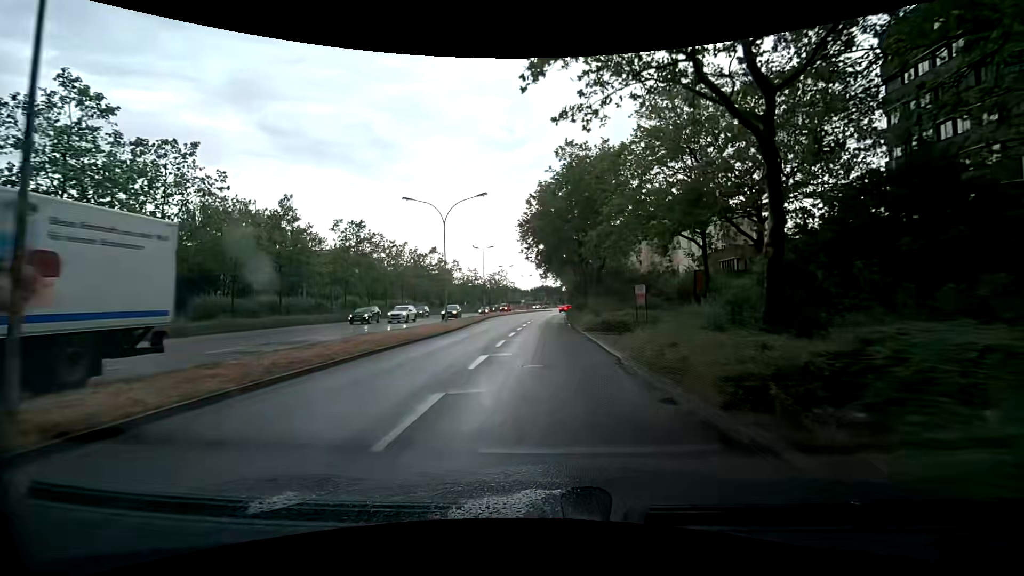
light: Day
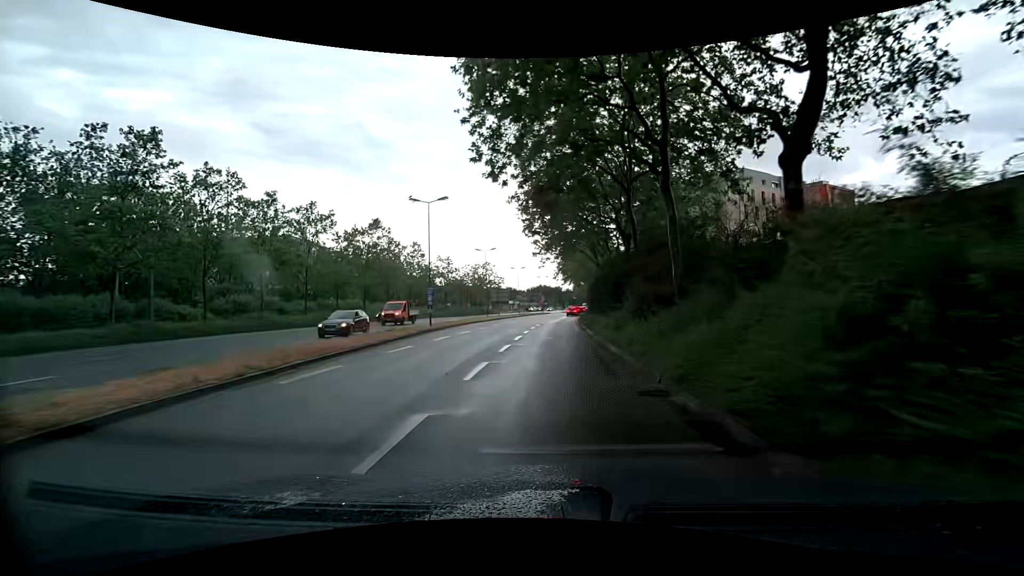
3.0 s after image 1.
(-0.2, +31.4) m; 0°
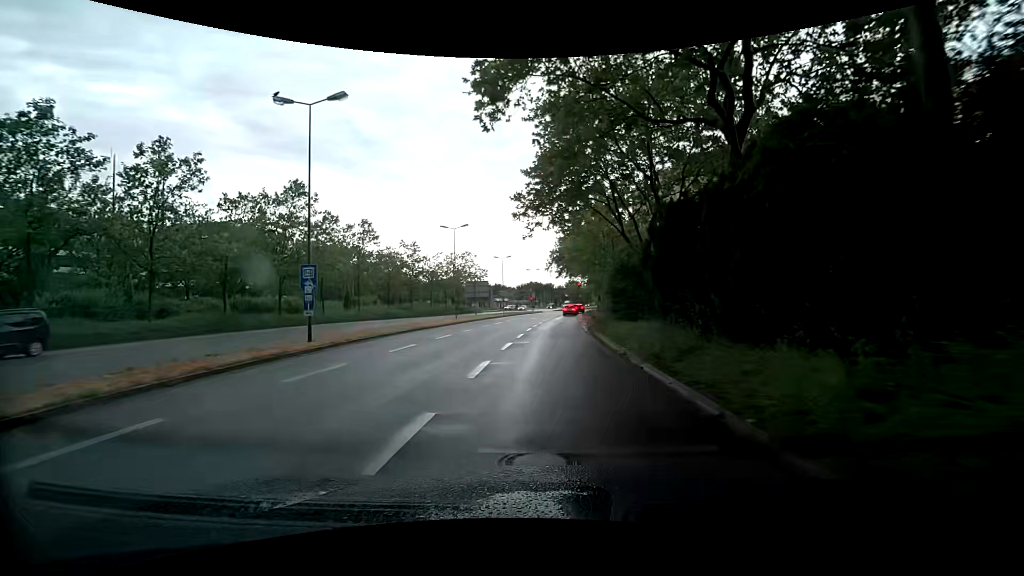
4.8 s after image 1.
(+0.2, +17.9) m; +1°
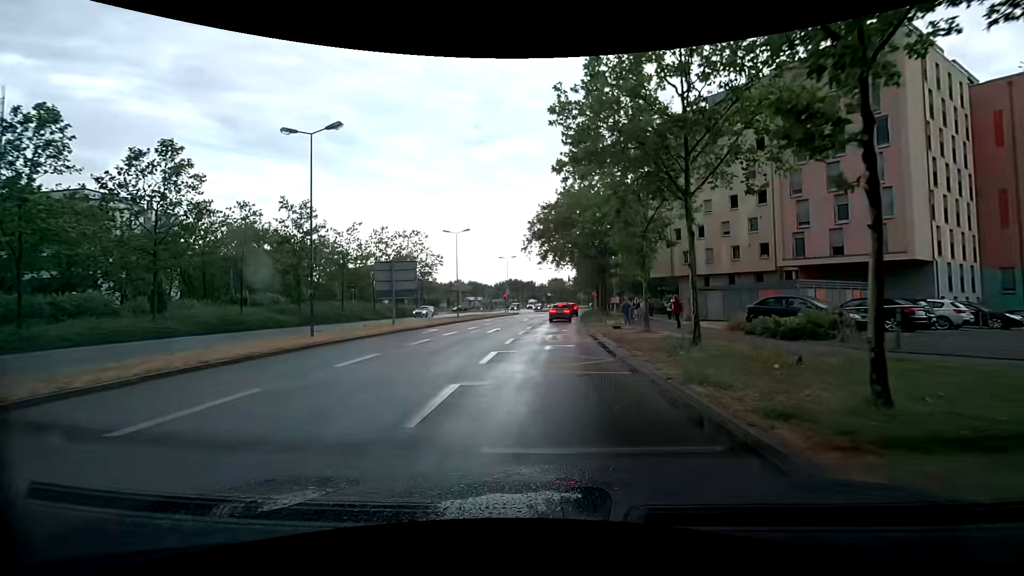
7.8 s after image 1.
(+0.5, +27.6) m; +2°
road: secondary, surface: asphalt
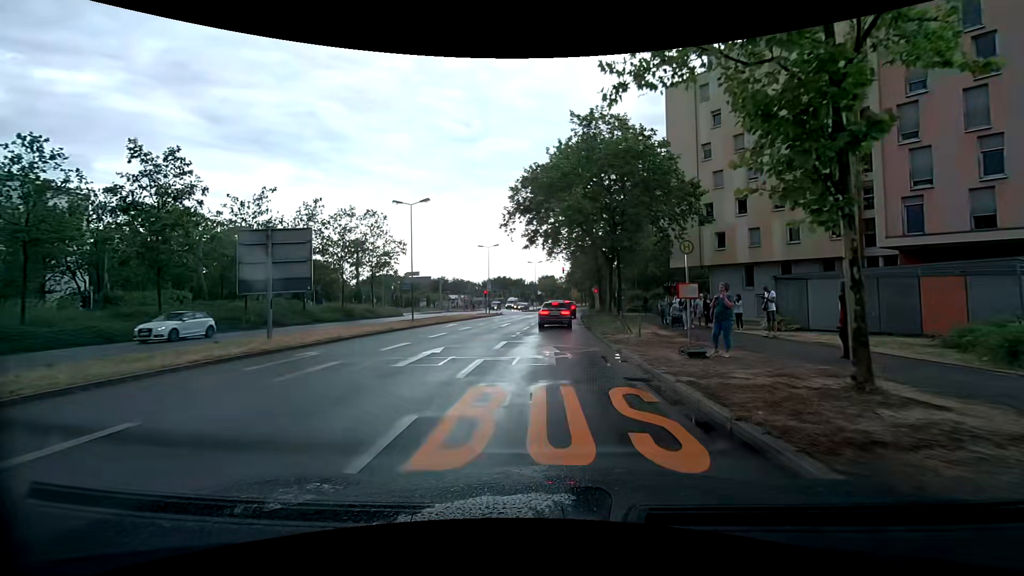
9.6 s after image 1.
(+0.1, +14.3) m; +2°
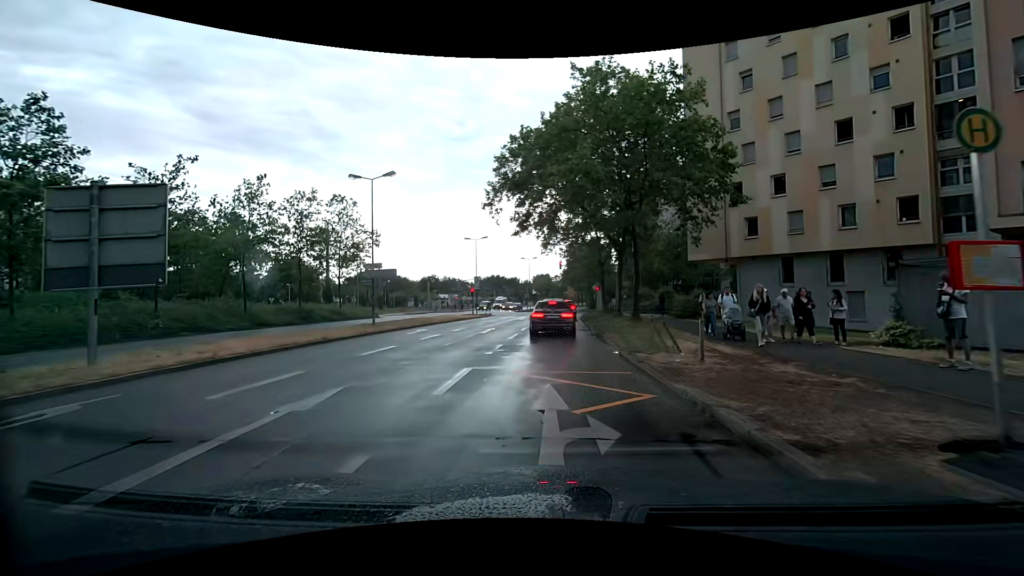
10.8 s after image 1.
(0.0, +7.4) m; +1°
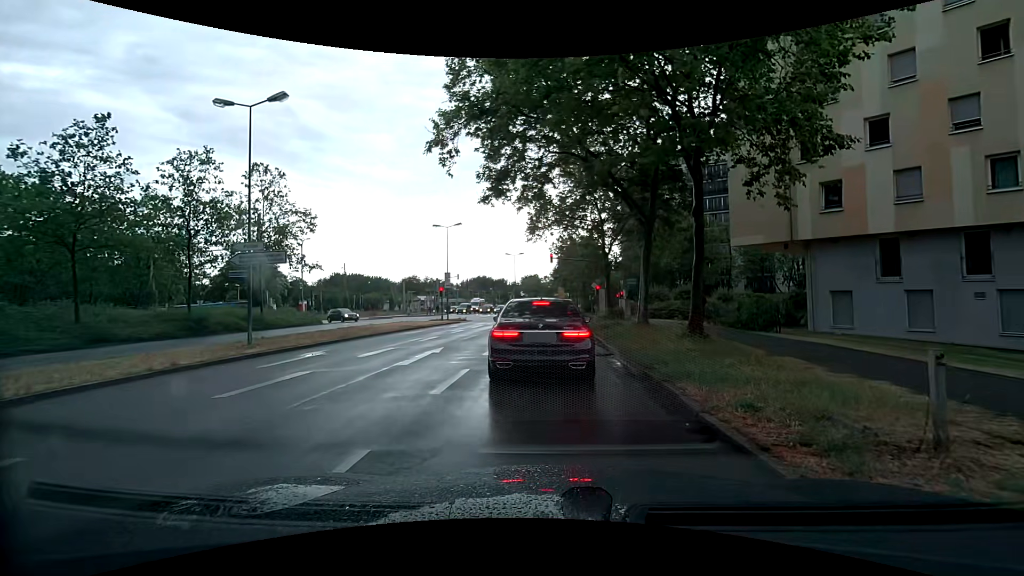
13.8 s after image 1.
(-0.1, +11.2) m; 0°
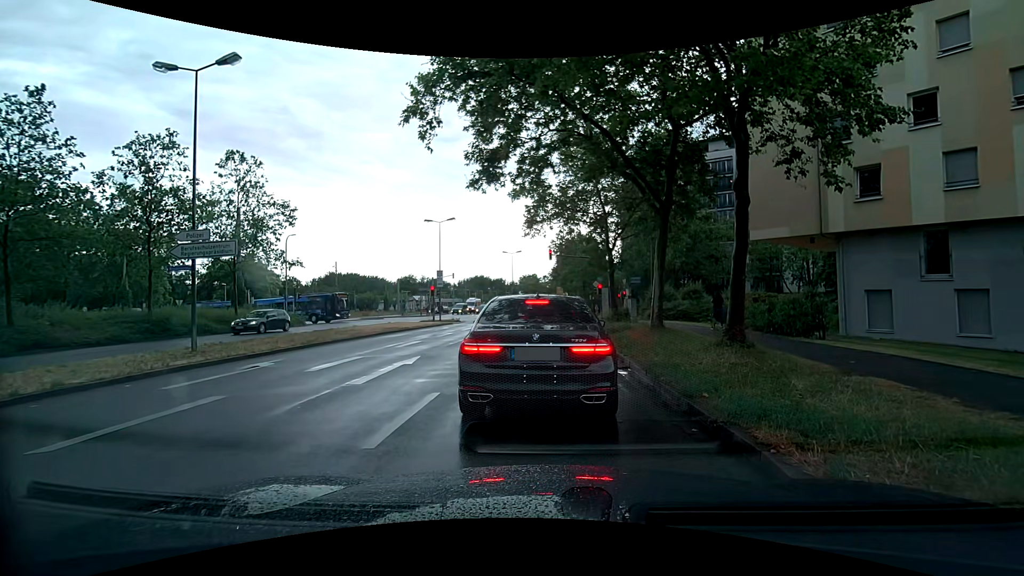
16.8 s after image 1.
(0.0, +2.7) m; 0°
(0, +10) (0, +20) (0, +30) (0, +40) (0, +50) (+1, +60) (+1, +70) (+2, +80) (+2, +90) (+3, +100) m
